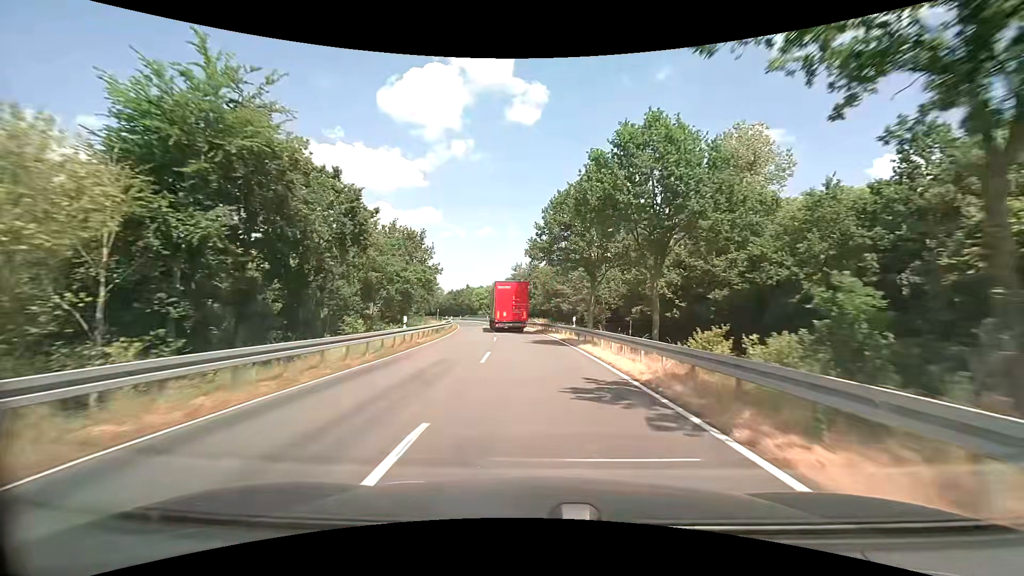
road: secondary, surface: asphalt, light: Day
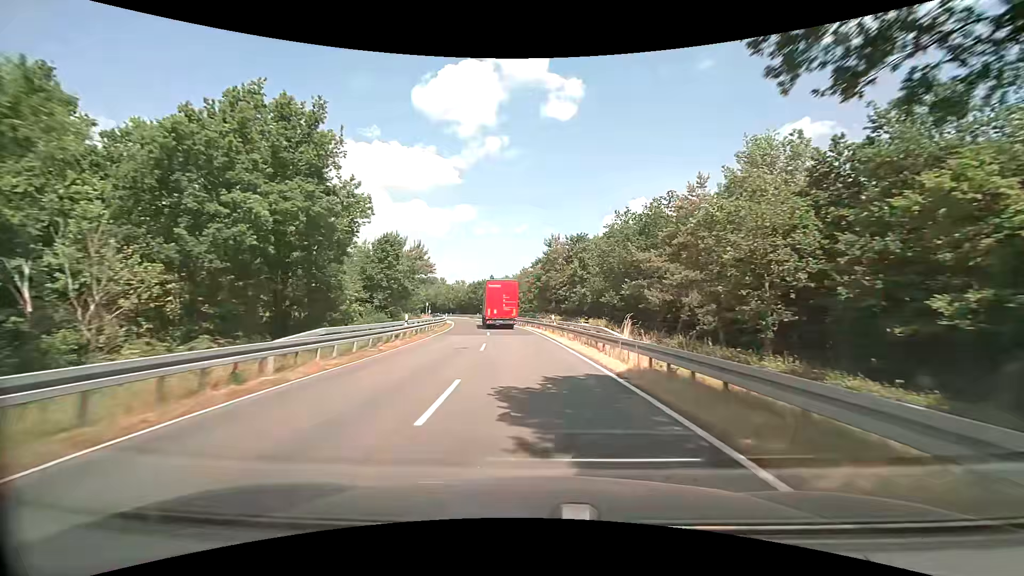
(-1.1, +32.3) m; -4°
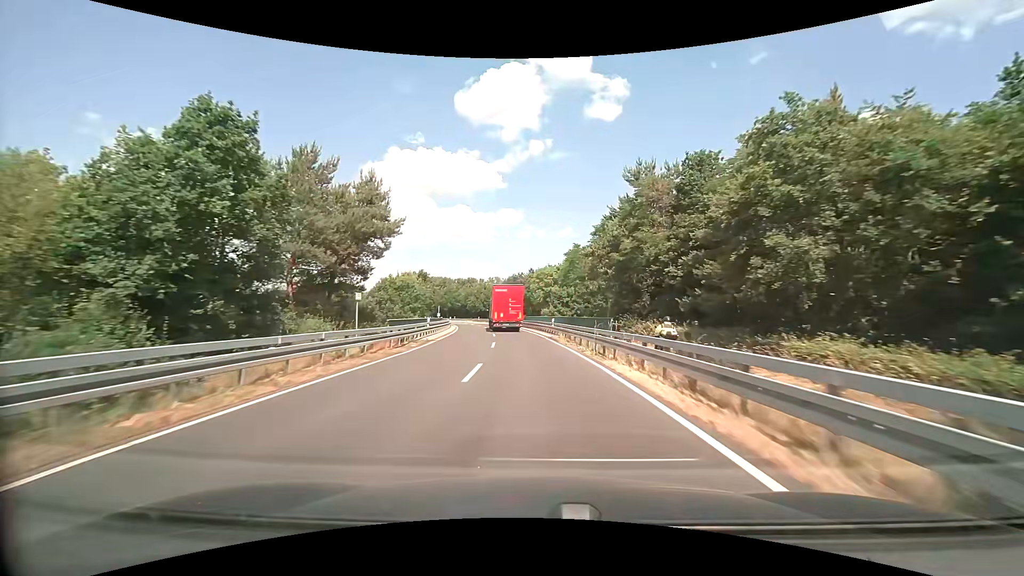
(-1.3, +32.3) m; -5°
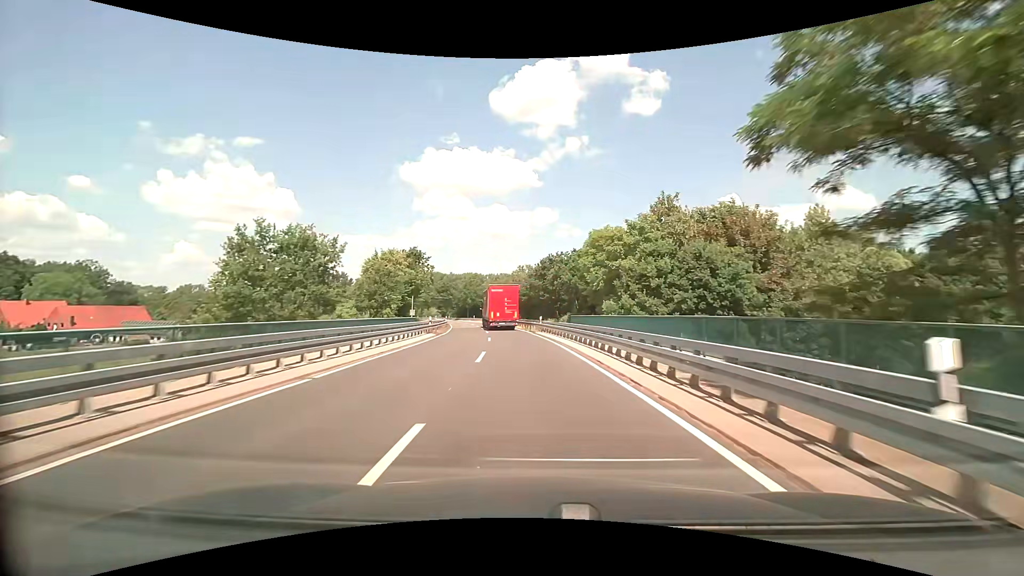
(-1.0, +32.3) m; -4°
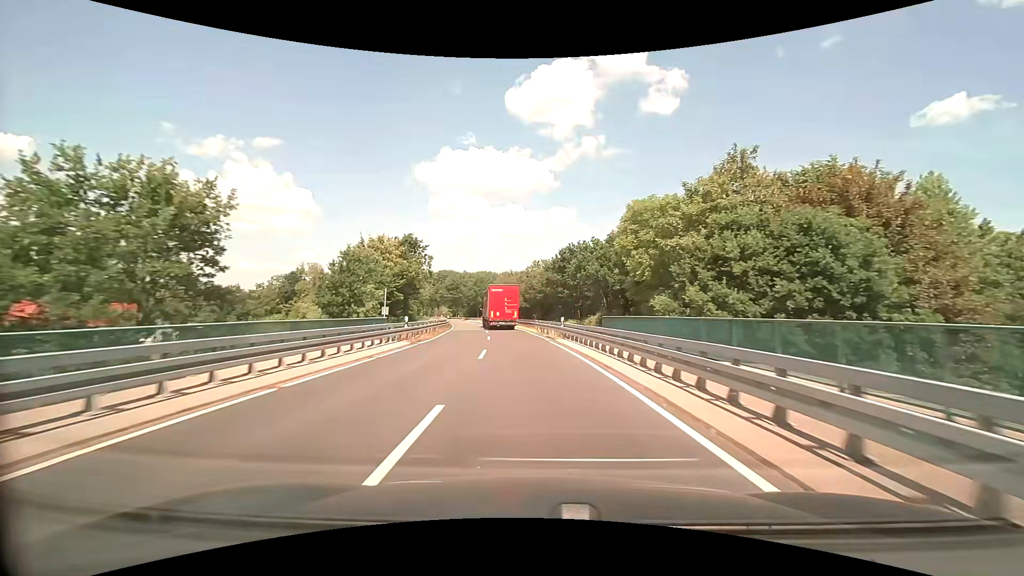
(-0.1, +10.8) m; -2°
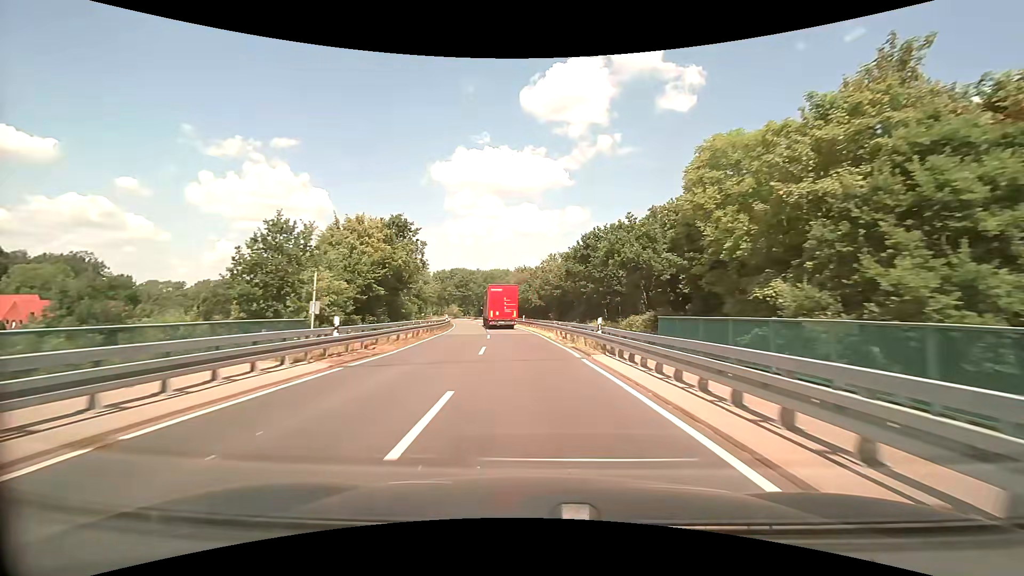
(-0.1, +10.8) m; -2°
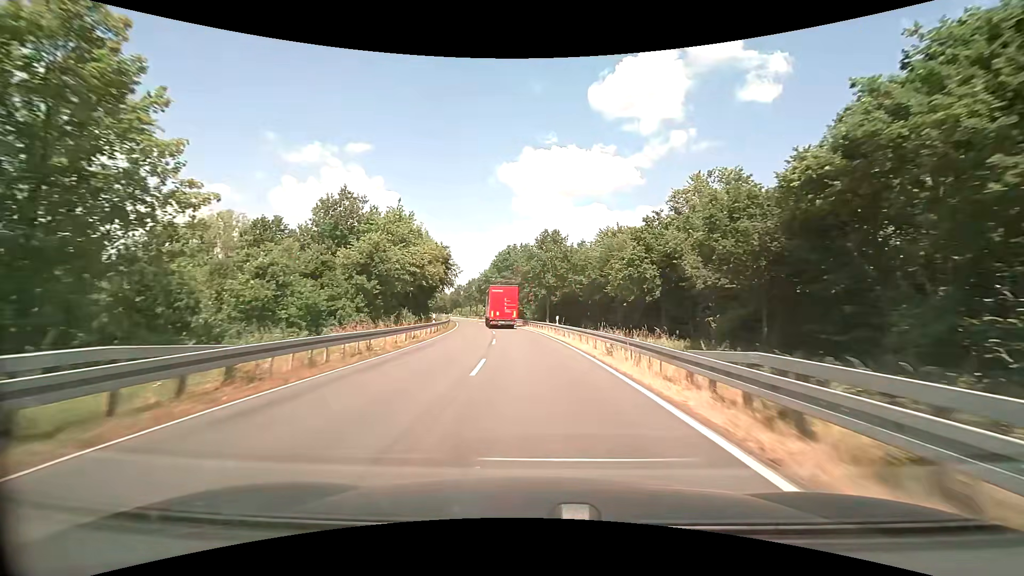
(-3.9, +54.0) m; -8°
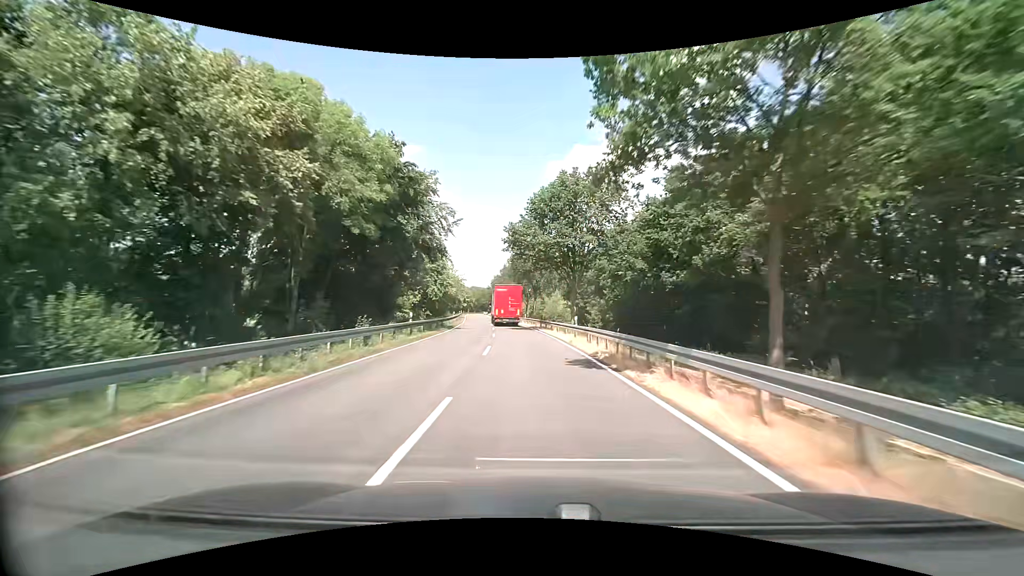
(-2.2, +43.2) m; -6°
(0, +10) (0, +20) (-1, +30) (-2, +40) (-3, +50) (-4, +60) (-5, +70) (-6, +80) (-7, +90) (-9, +100) m
